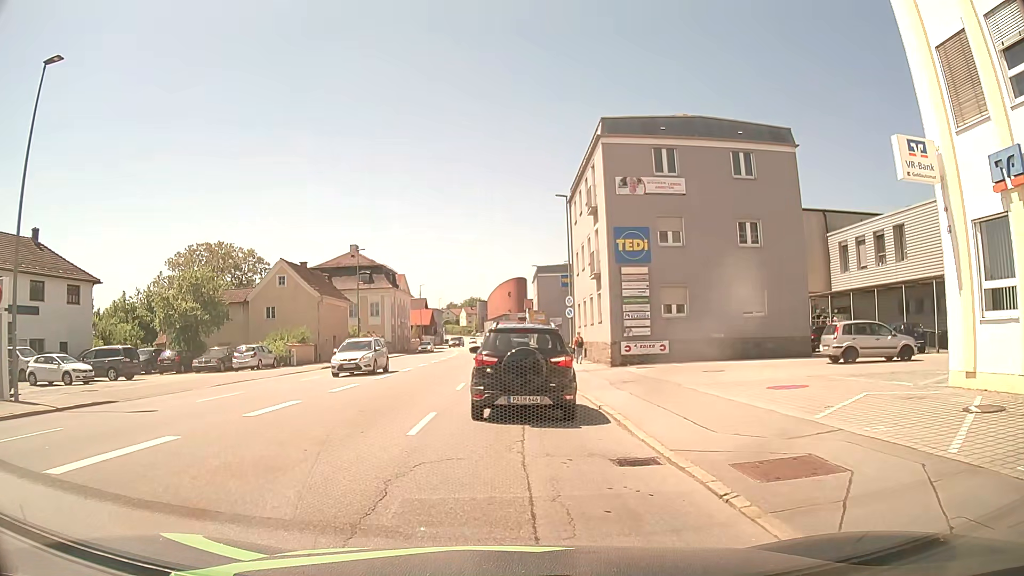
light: Day
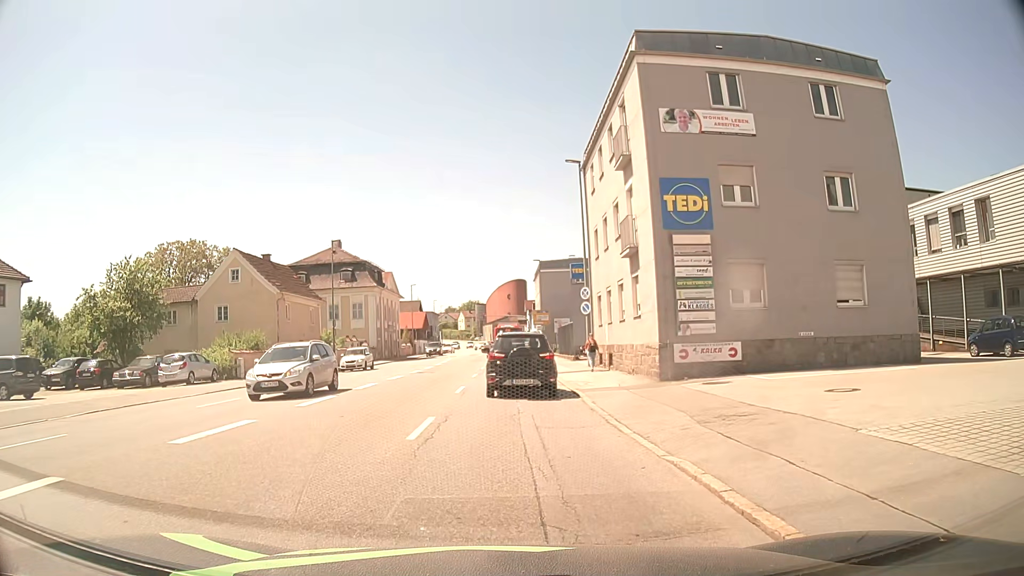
(+0.1, +9.1) m; +1°
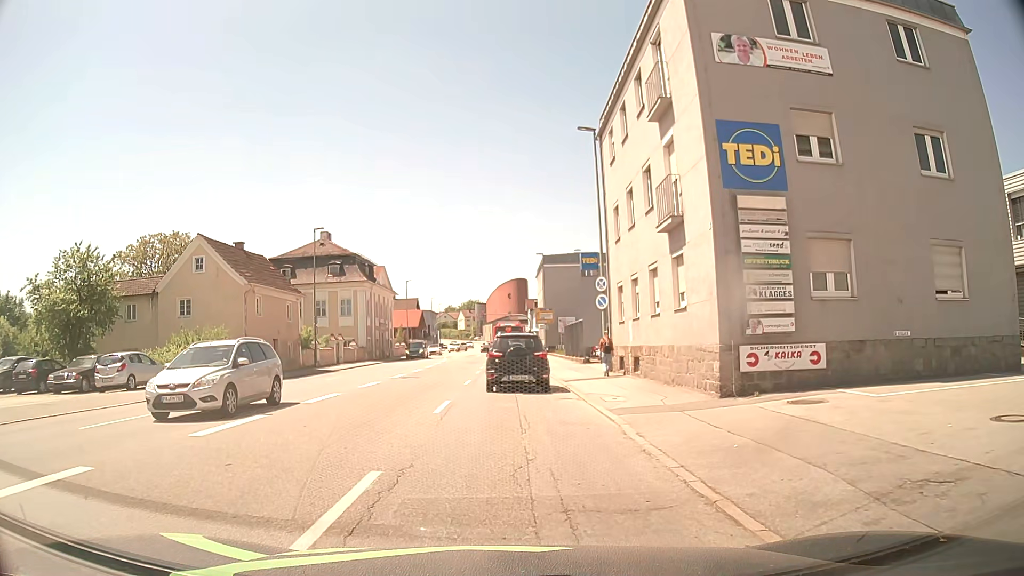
(0.0, +5.5) m; 0°
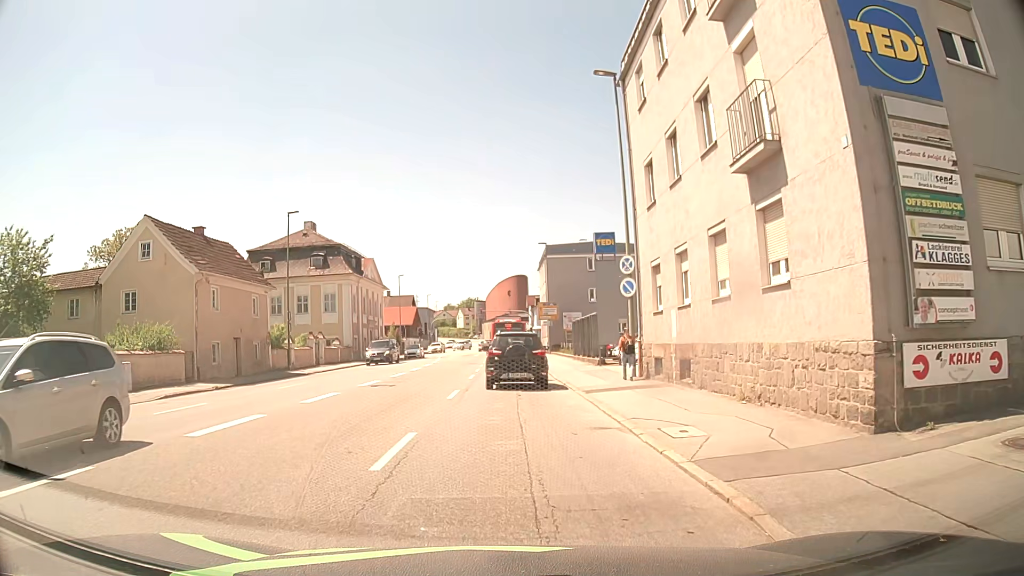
(0.0, +6.1) m; 0°
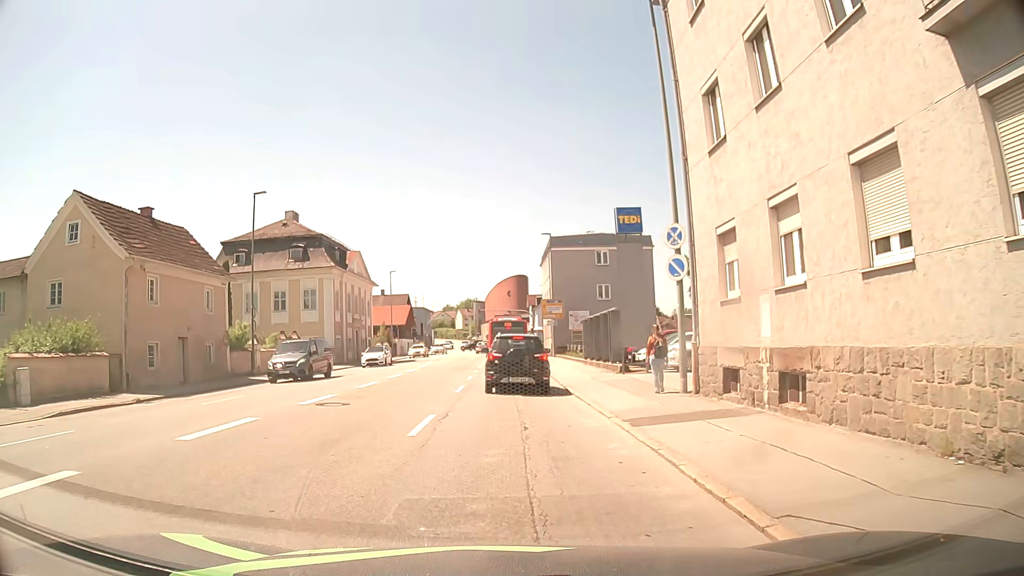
(0.0, +6.2) m; -1°
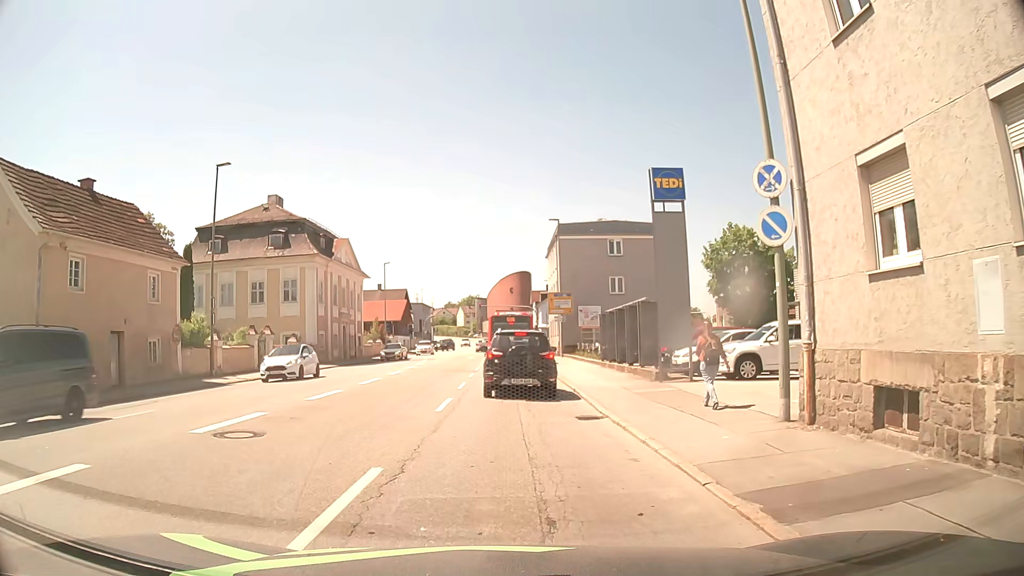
(0.0, +5.6) m; +1°
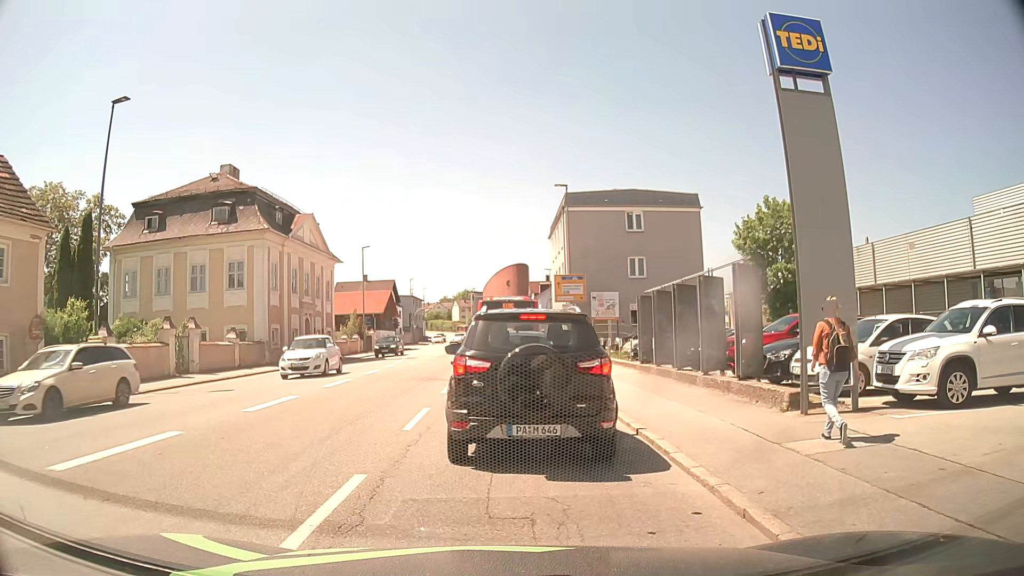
(-0.1, +9.3) m; +1°
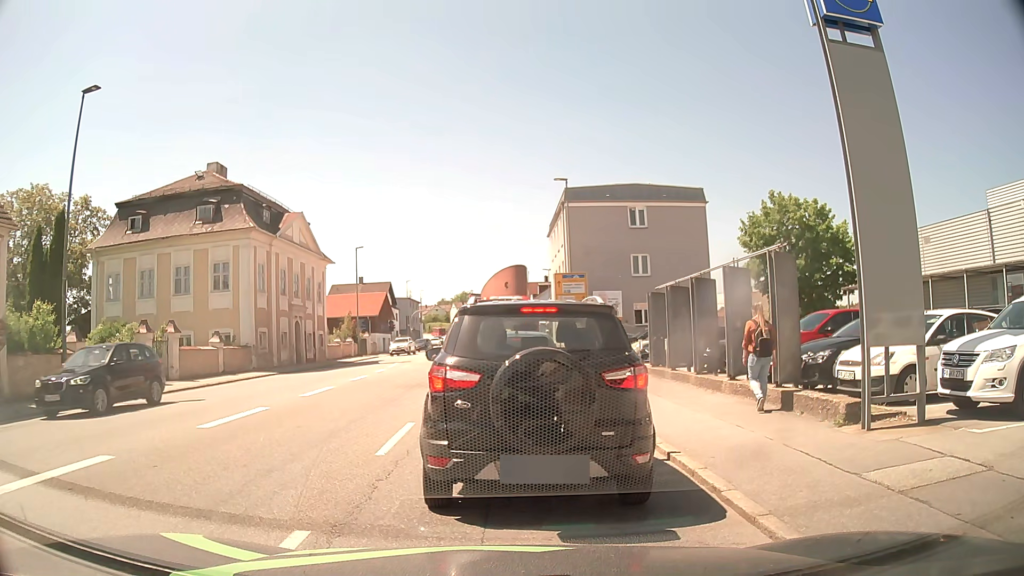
(-0.1, +1.8) m; -2°
